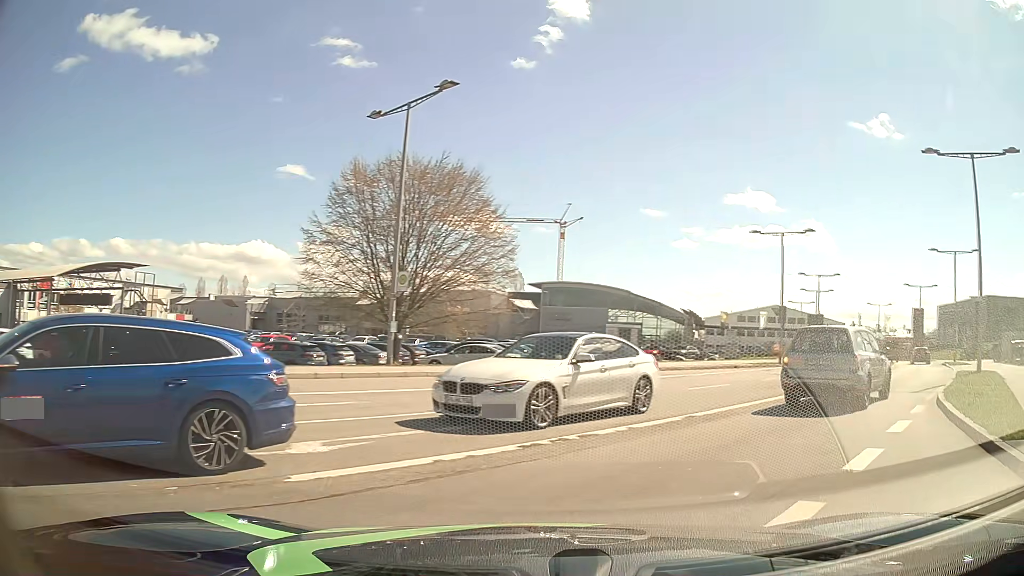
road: secondary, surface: asphalt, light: Day
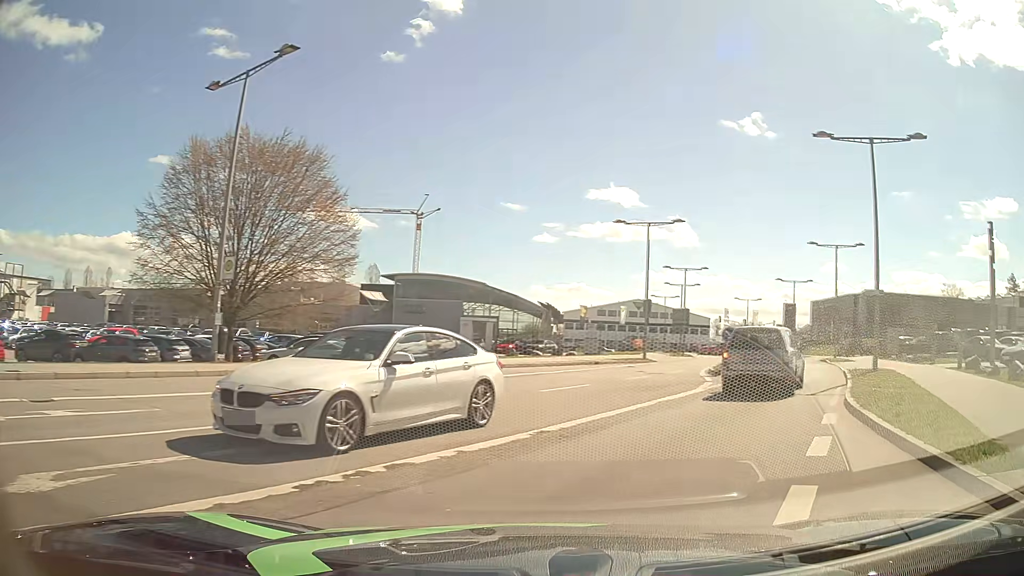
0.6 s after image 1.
(+0.3, +2.6) m; +12°
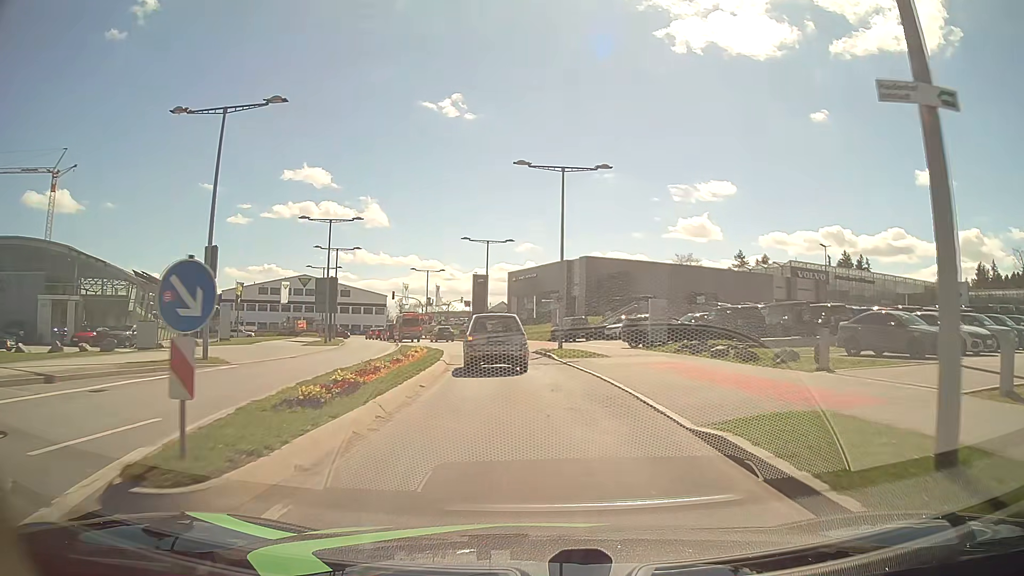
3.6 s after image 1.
(+7.1, +20.7) m; +25°
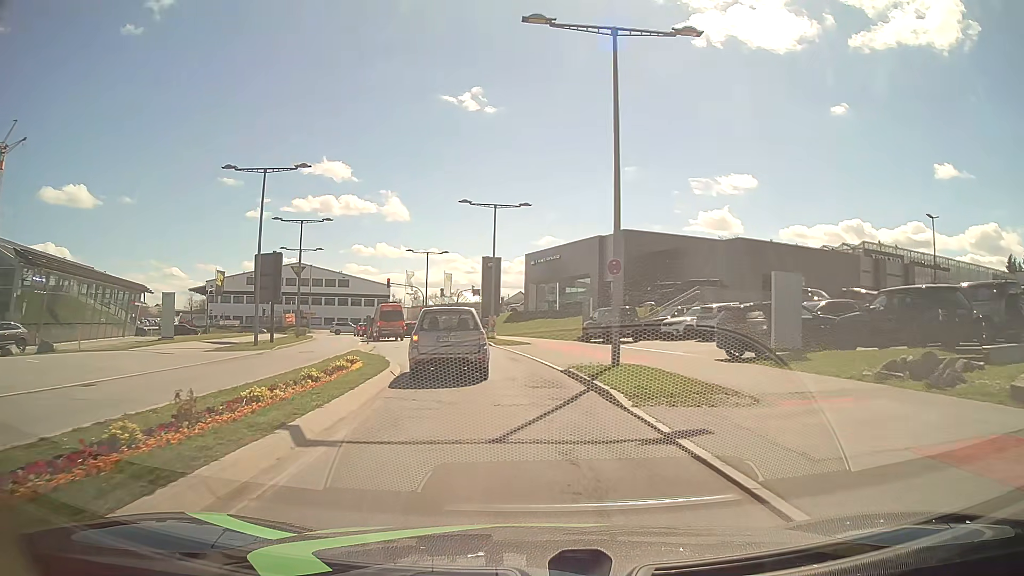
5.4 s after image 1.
(0.0, +15.8) m; -1°
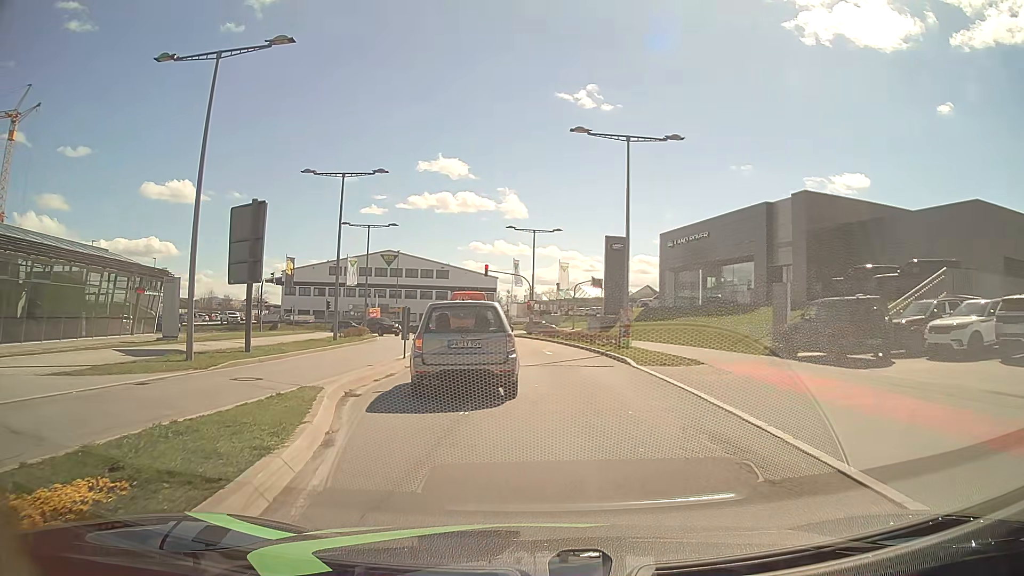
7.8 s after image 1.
(-1.4, +16.3) m; -10°
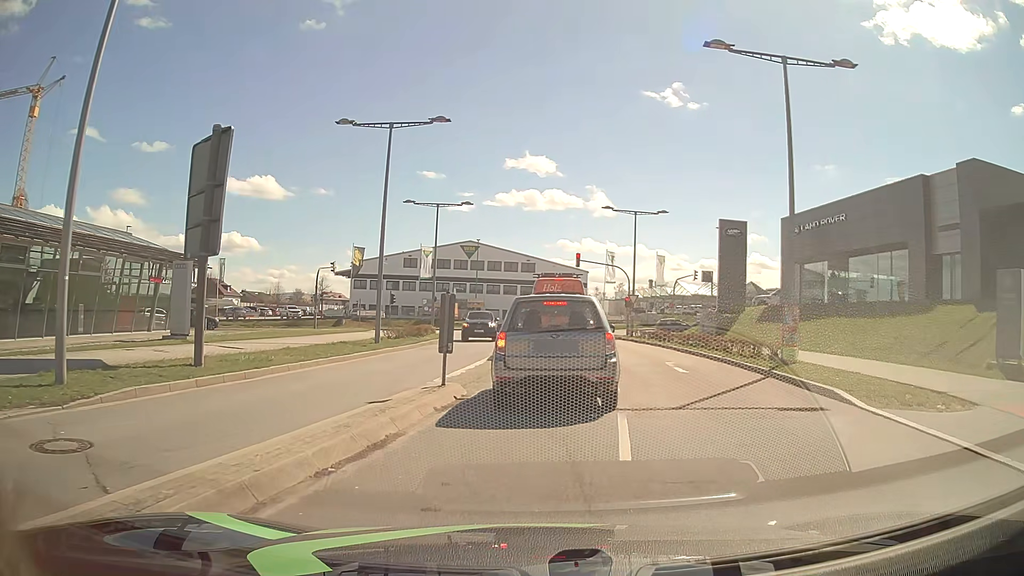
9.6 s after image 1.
(-0.7, +9.0) m; -7°
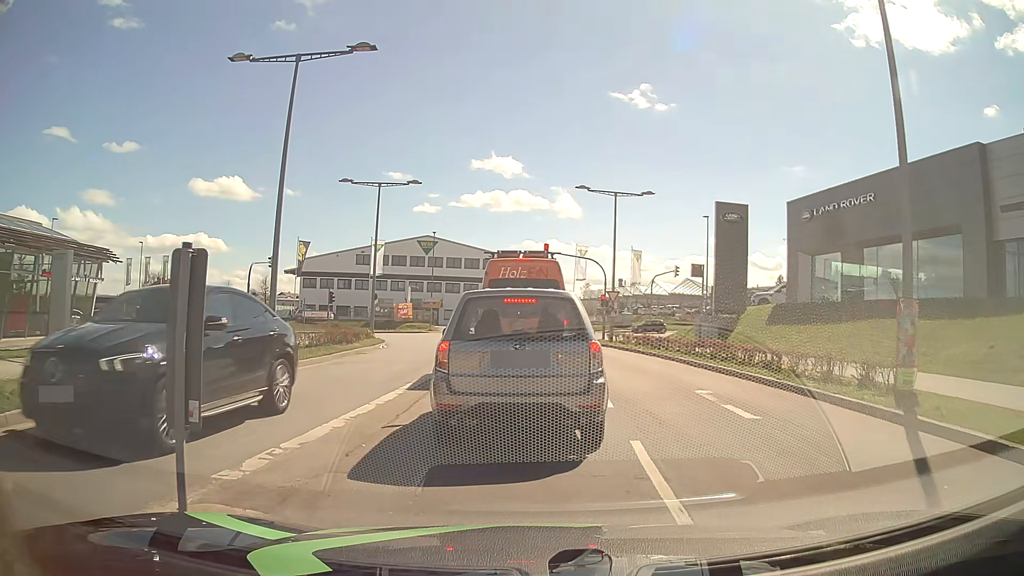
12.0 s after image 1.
(+0.1, +7.6) m; +1°
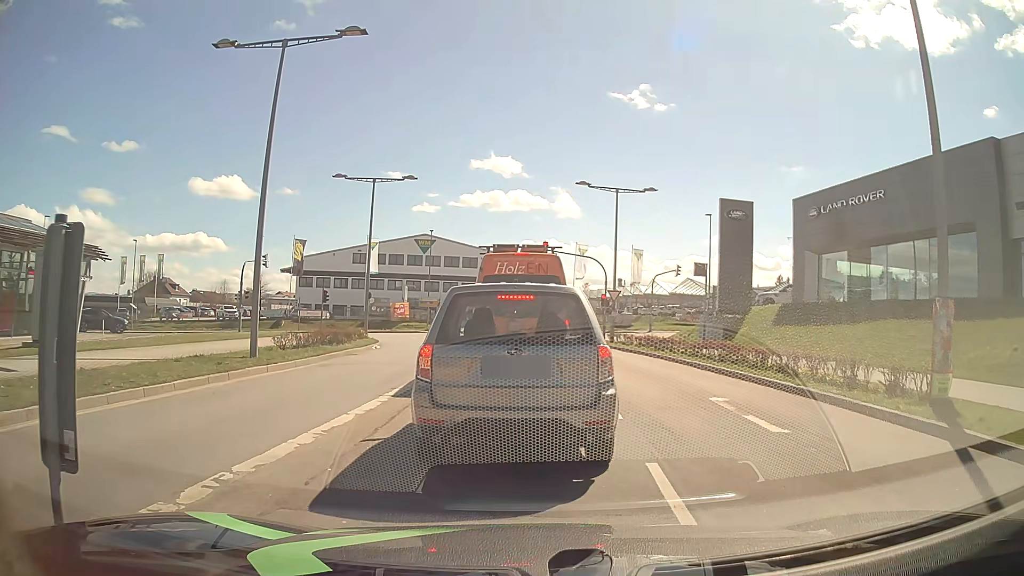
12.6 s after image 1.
(0.0, +1.1) m; +2°
(0, +10) (-1, +20) (-1, +30) (-2, +40) (-3, +50) (-8, +58) (-17, +64) (-26, +65) (-36, +65) (-46, +63) m
